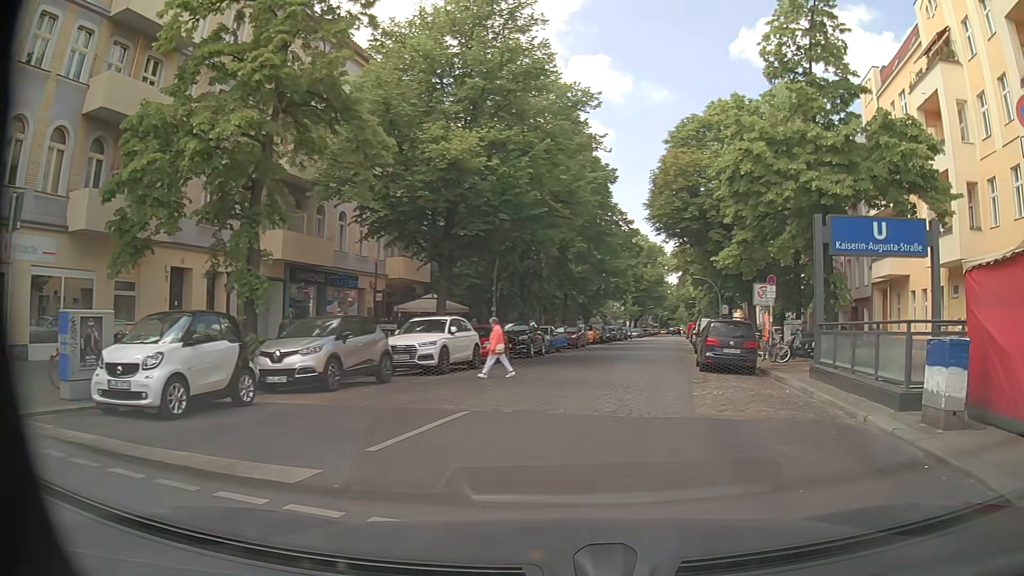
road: residential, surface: asphalt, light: Day
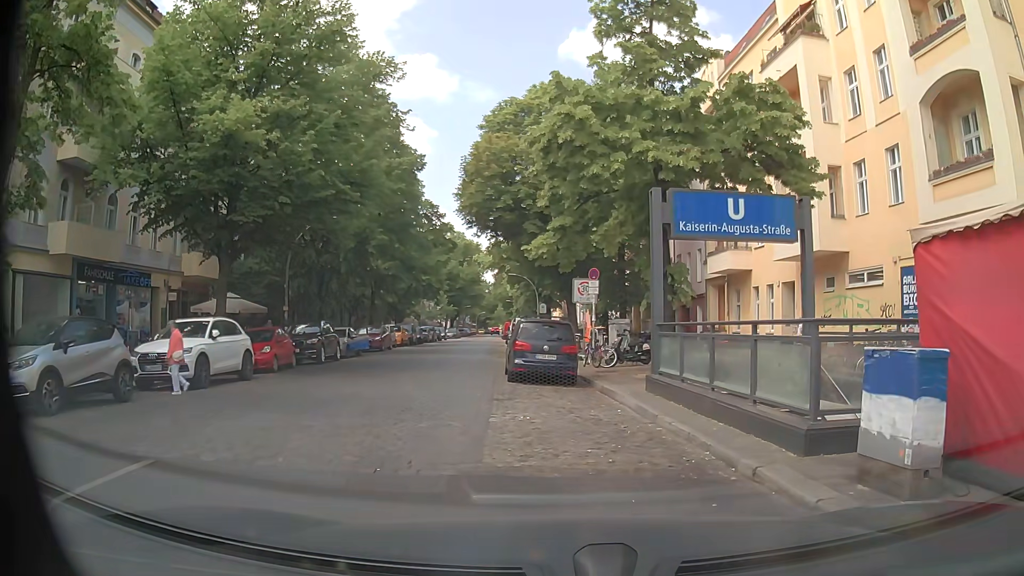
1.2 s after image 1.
(+0.6, +3.5) m; +17°
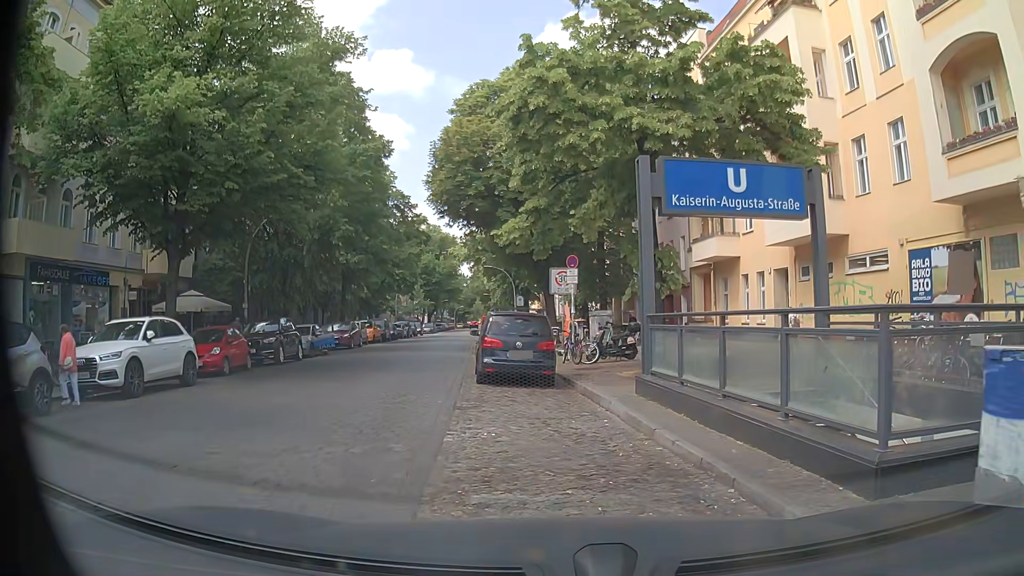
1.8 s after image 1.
(+0.1, +2.1) m; +3°
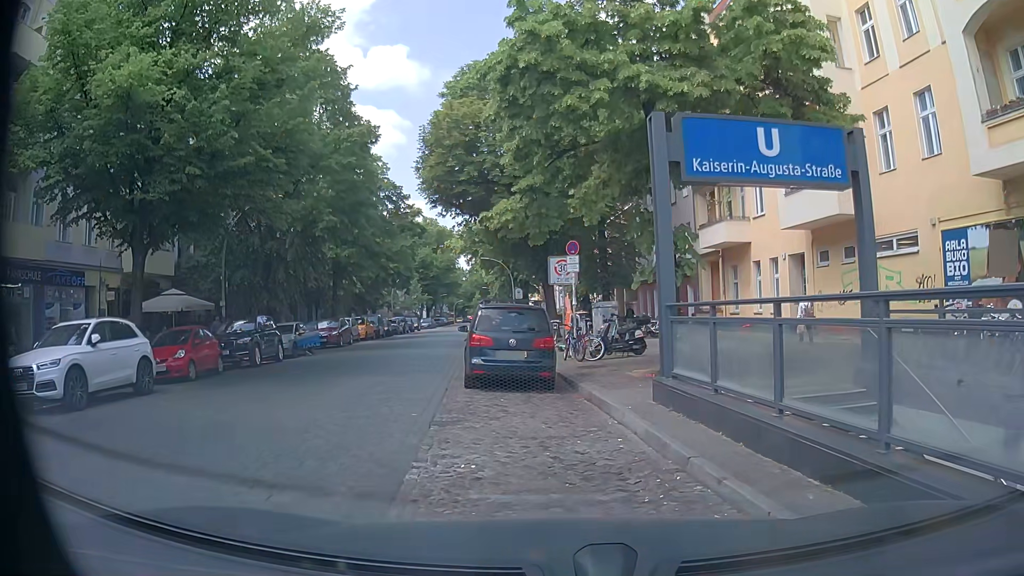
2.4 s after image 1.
(0.0, +2.0) m; -1°
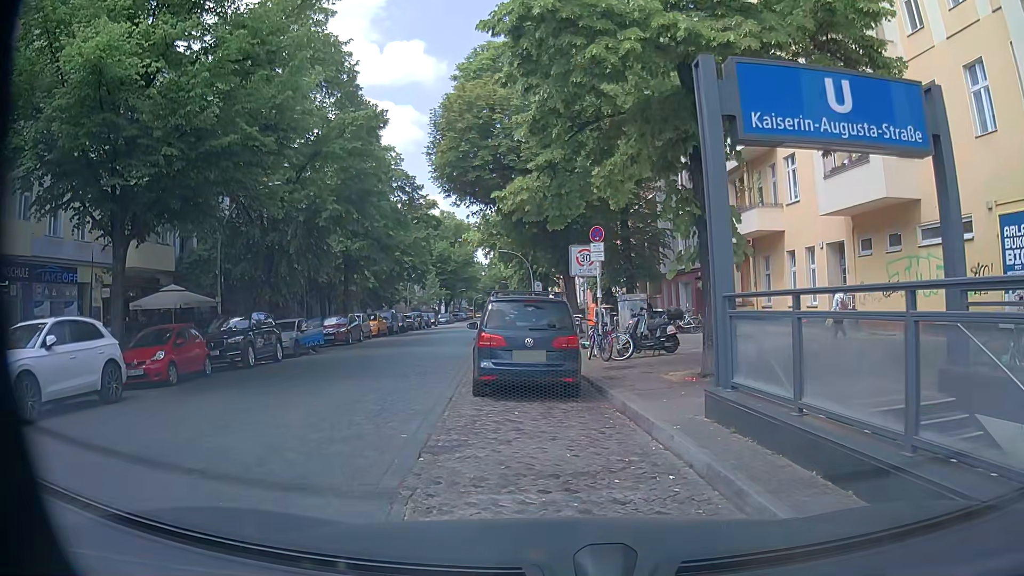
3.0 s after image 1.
(0.0, +2.0) m; -4°
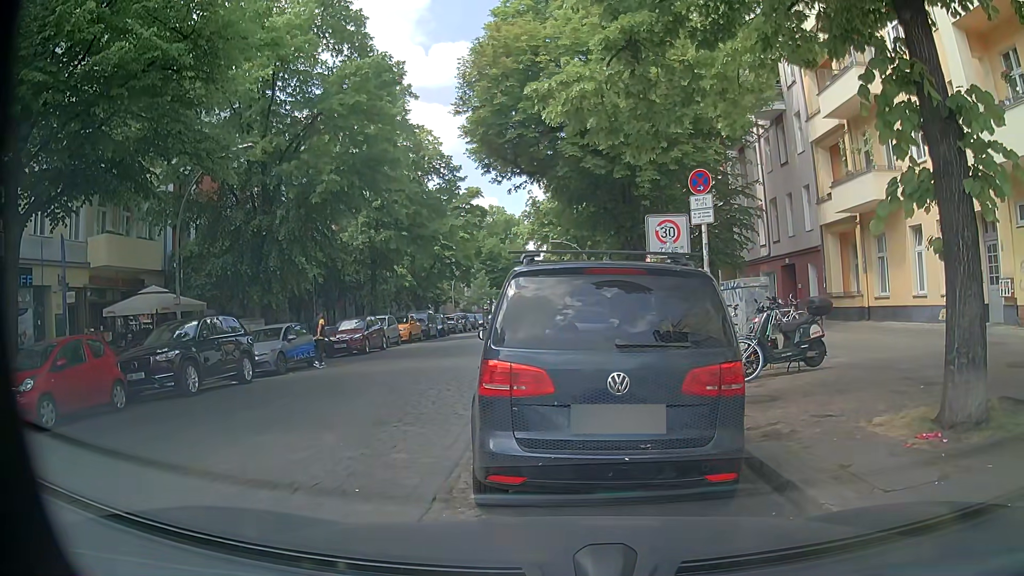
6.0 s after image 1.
(-0.1, +6.2) m; -5°
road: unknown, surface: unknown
